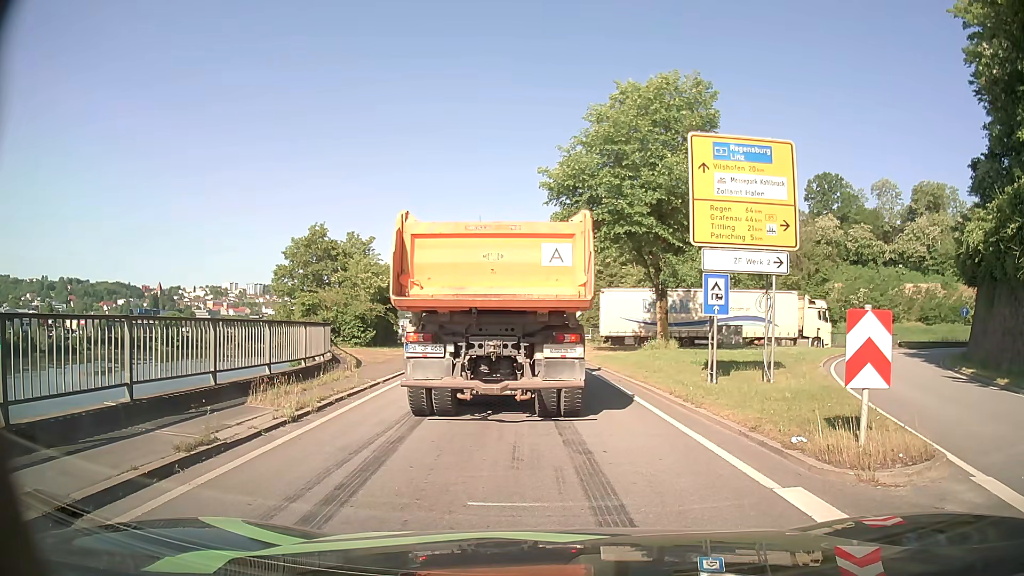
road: primary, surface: asphalt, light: Day
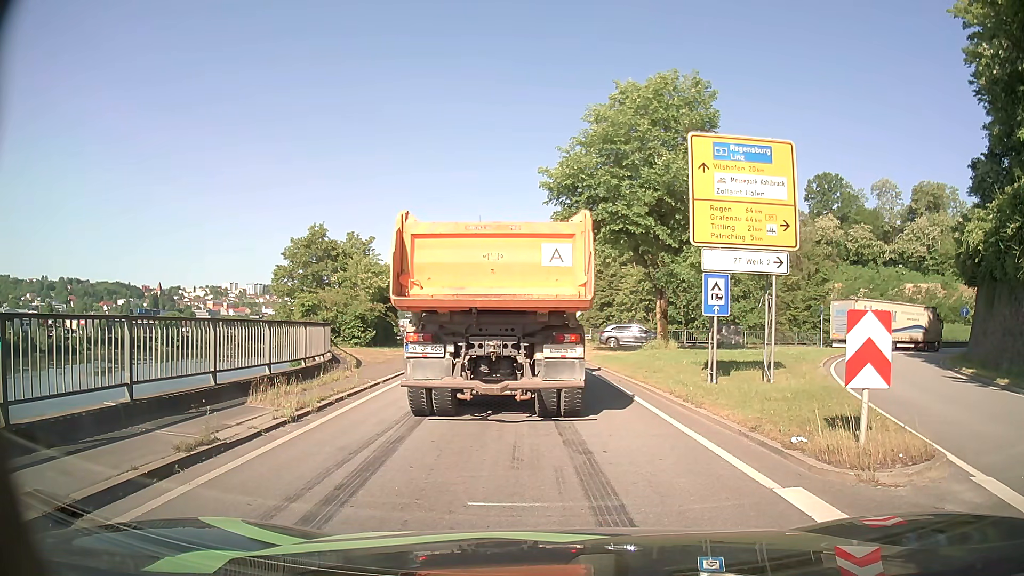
(0.0, 0.0) m; 0°
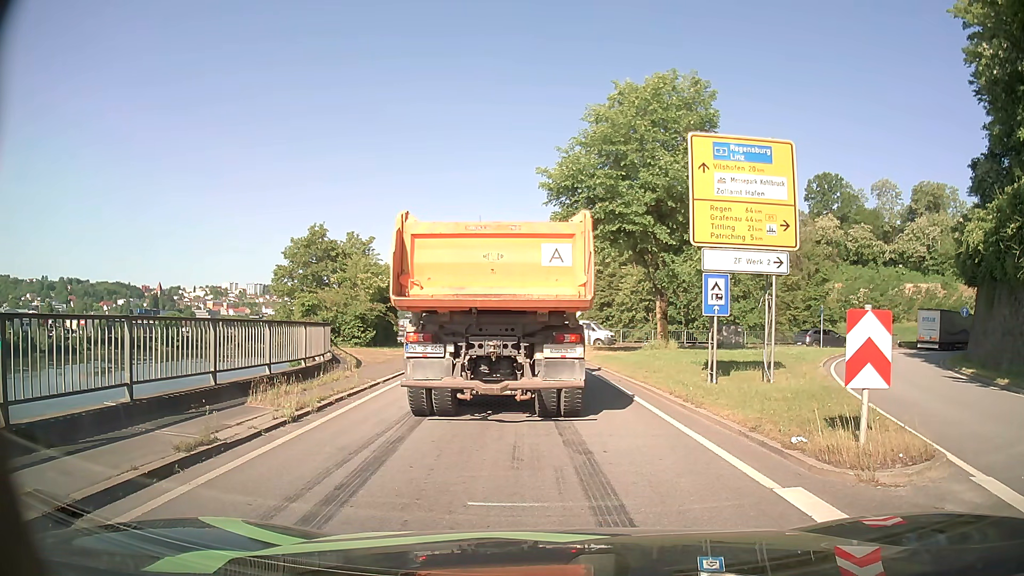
(0.0, 0.0) m; 0°
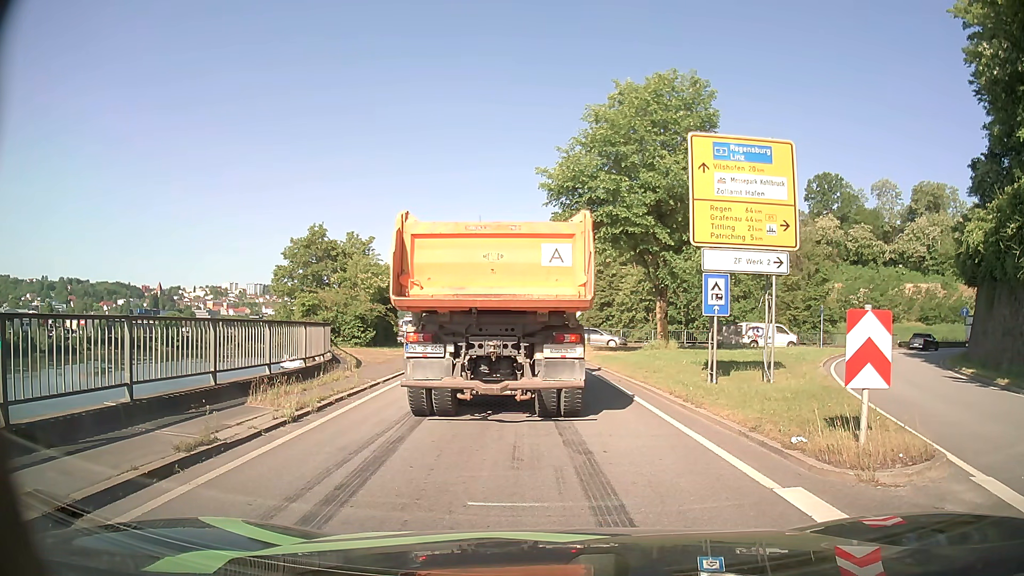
(0.0, 0.0) m; 0°
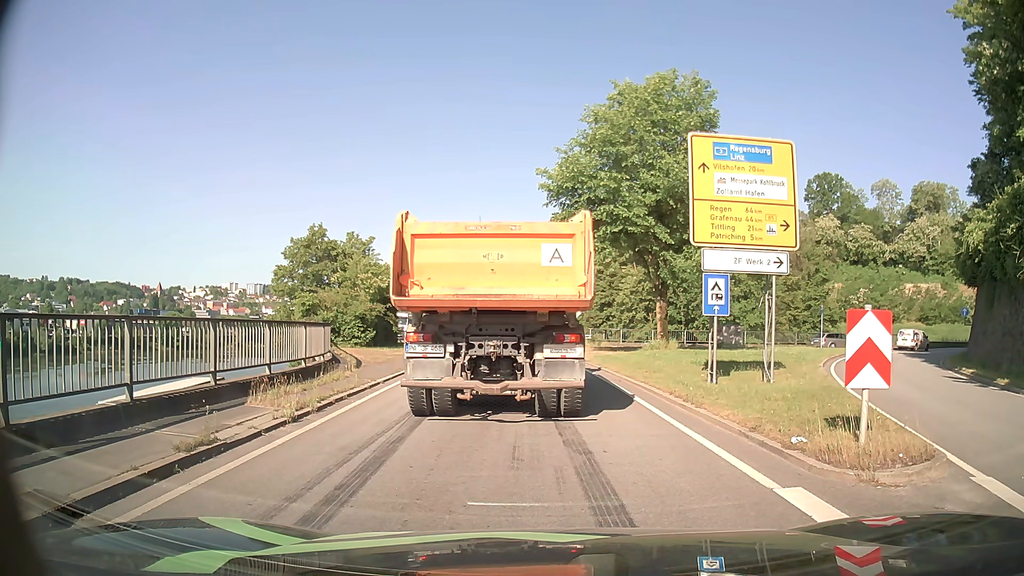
(0.0, 0.0) m; 0°
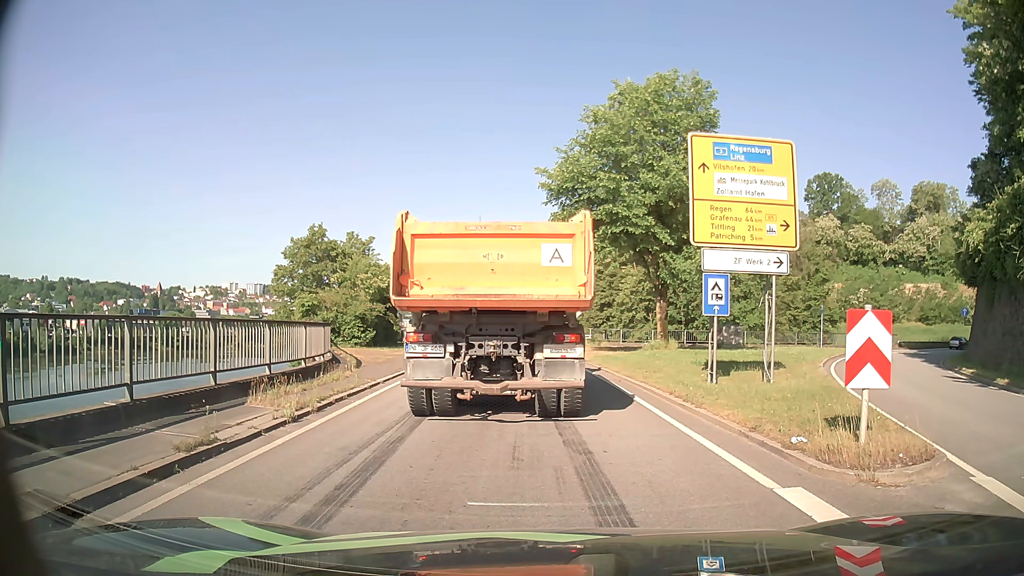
(0.0, 0.0) m; 0°
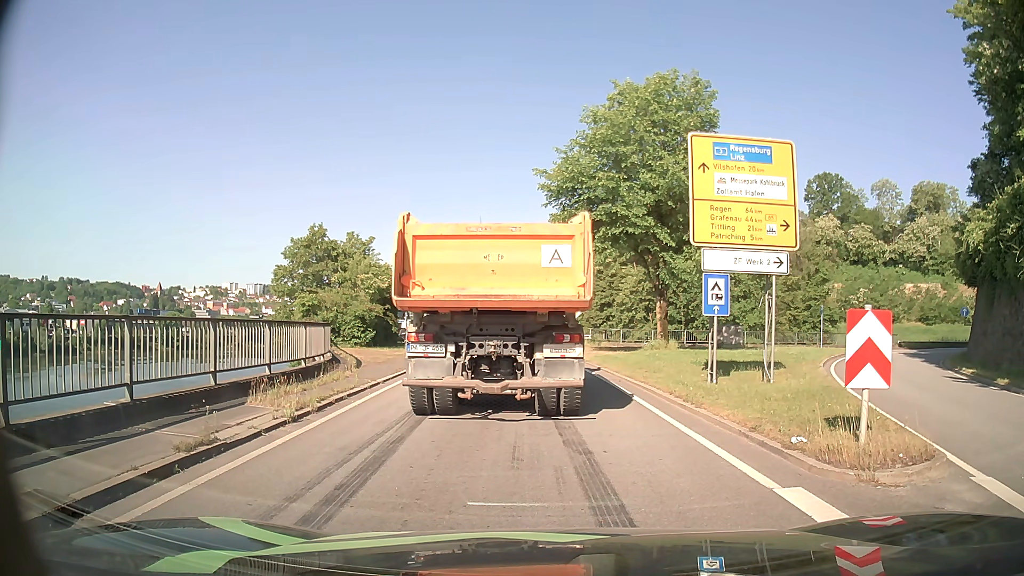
(0.0, 0.0) m; 0°
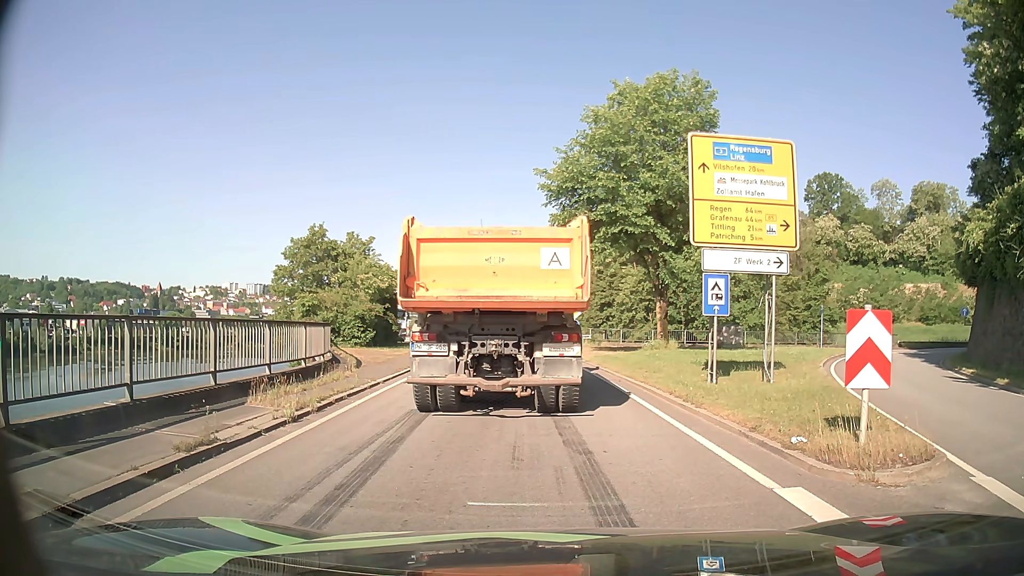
(0.0, 0.0) m; 0°
